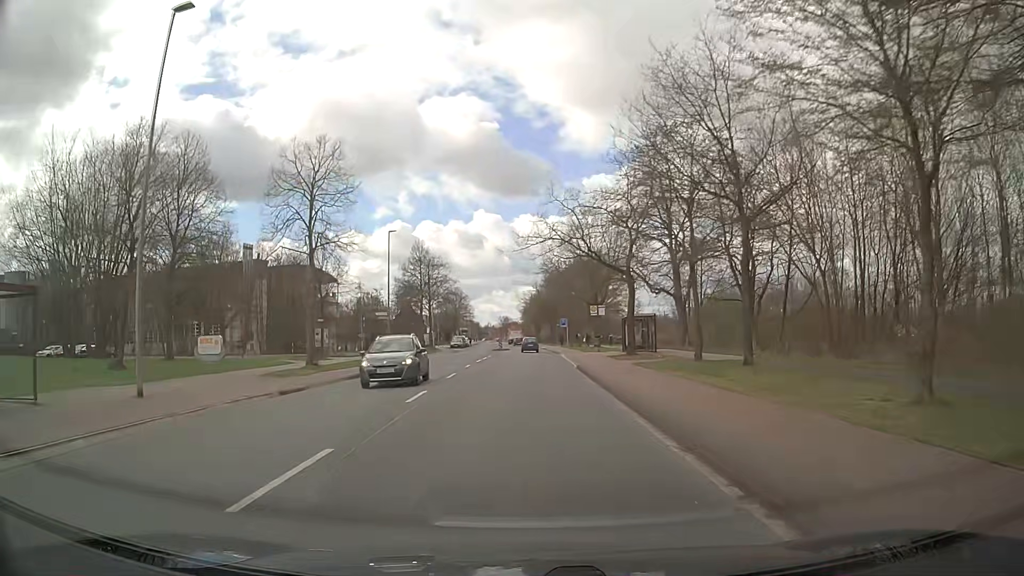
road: tertiary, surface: asphalt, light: Day
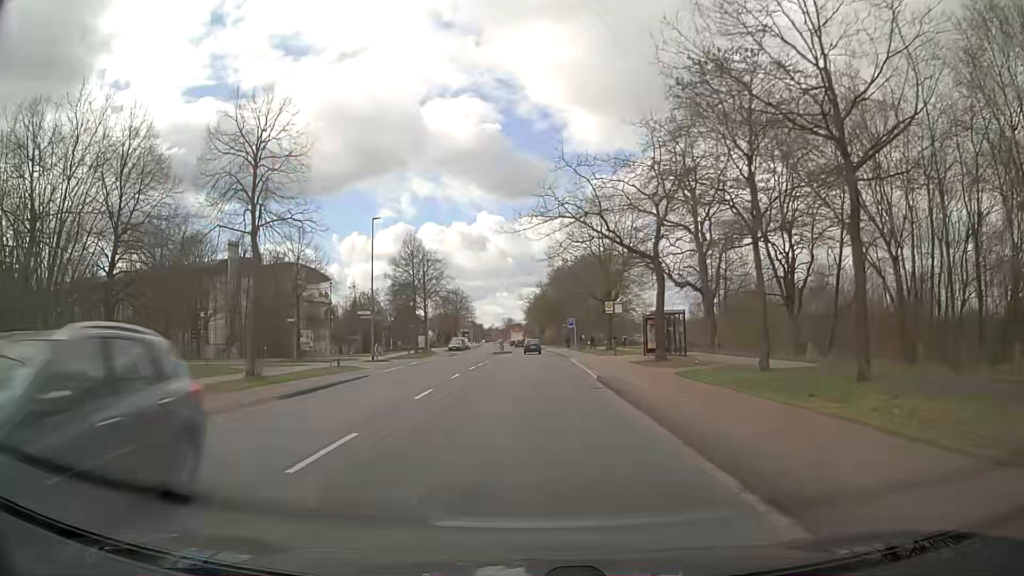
(0.0, +7.4) m; -1°
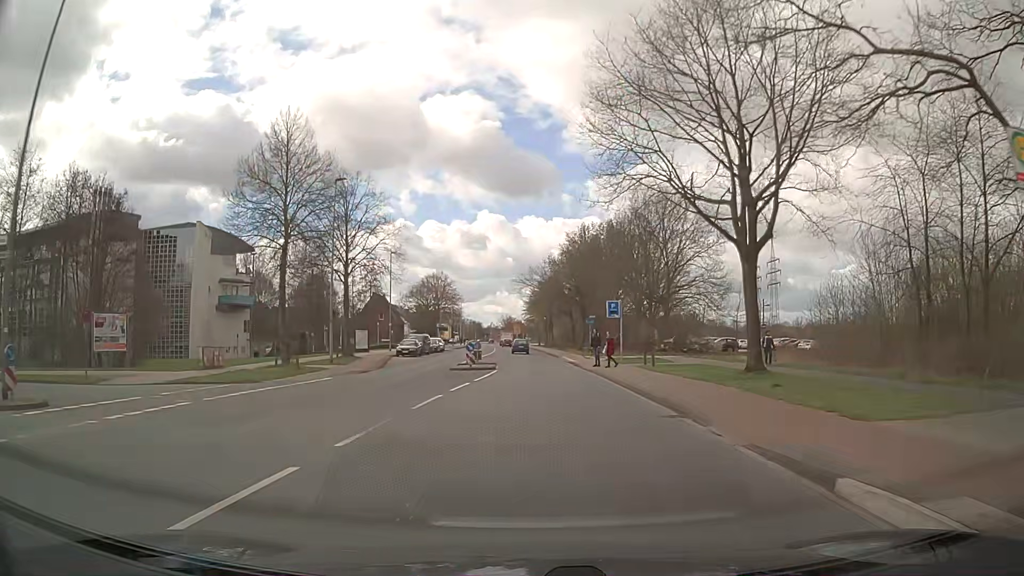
(+0.4, +37.8) m; +1°
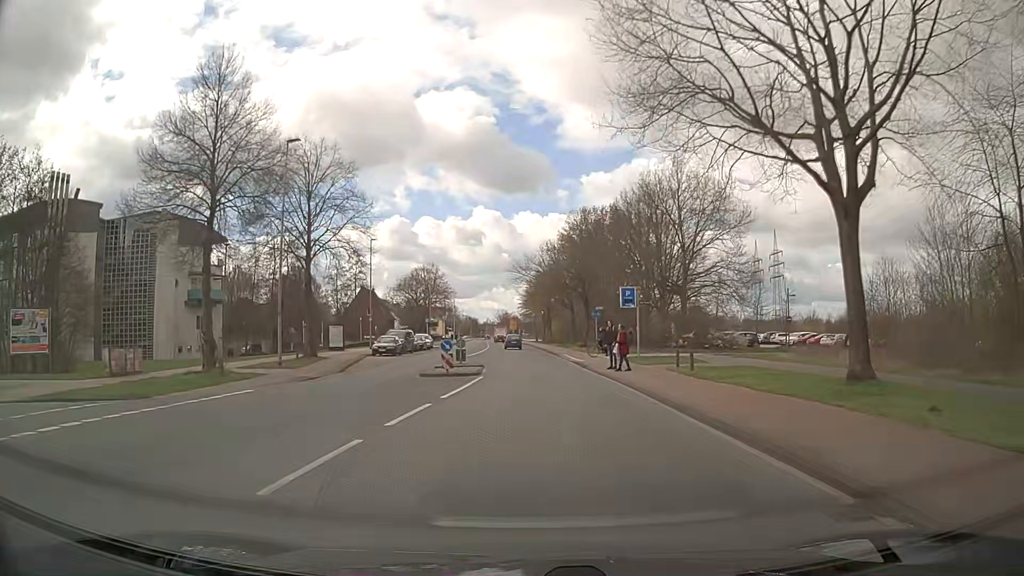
(0.0, +7.5) m; +1°
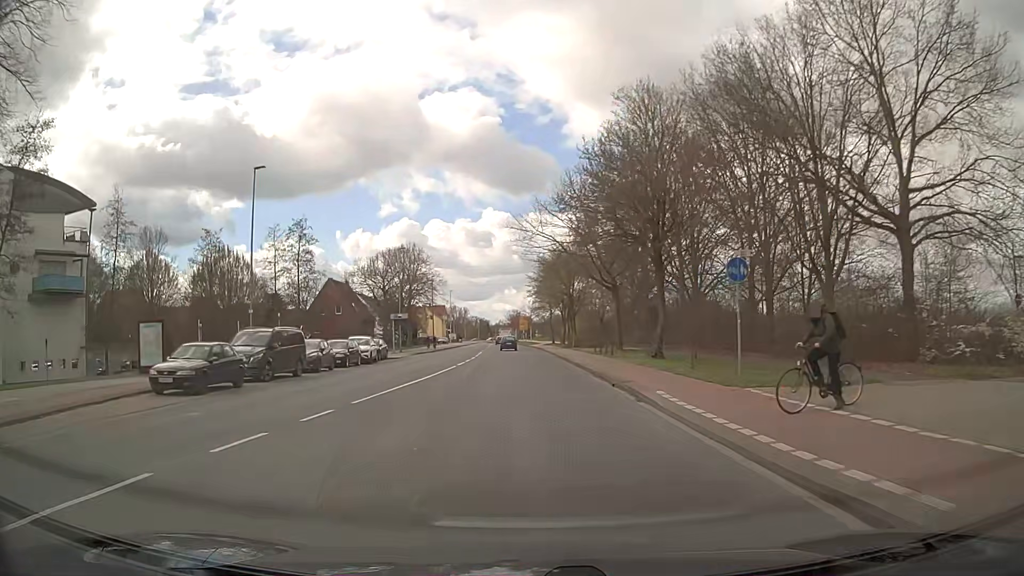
(-0.3, +30.5) m; -2°
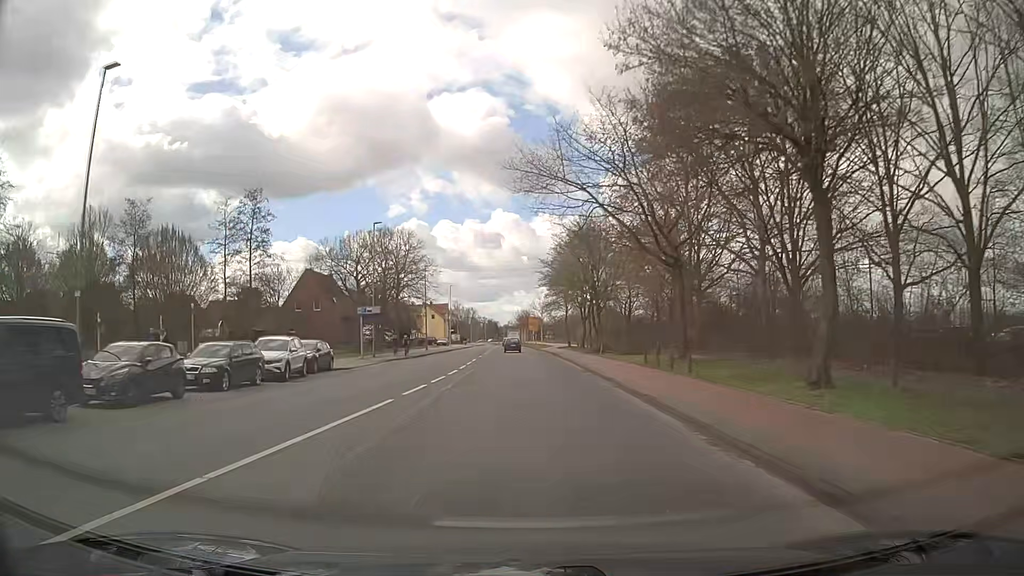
(-0.2, +15.9) m; -1°
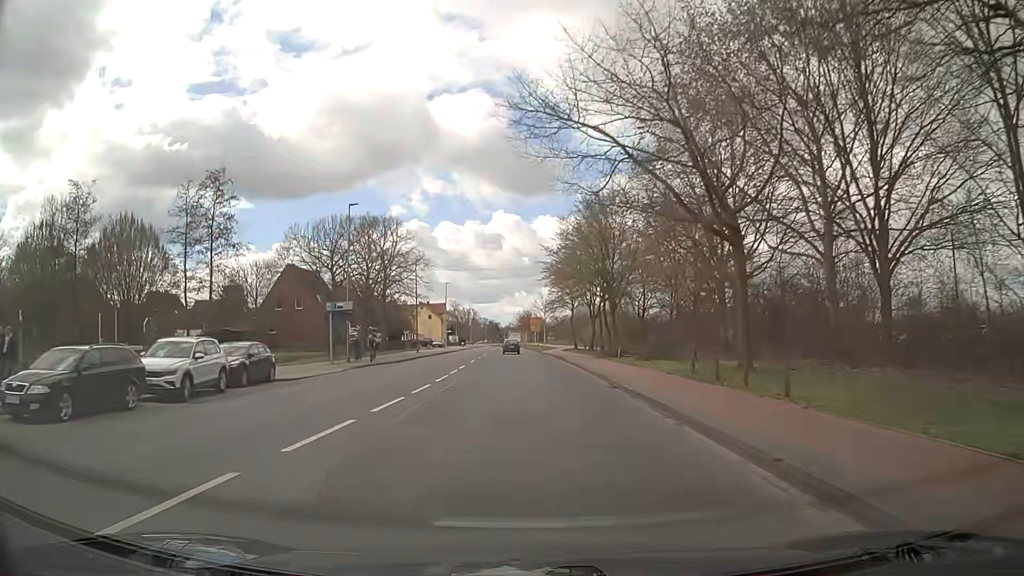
(-0.1, +8.0) m; 0°
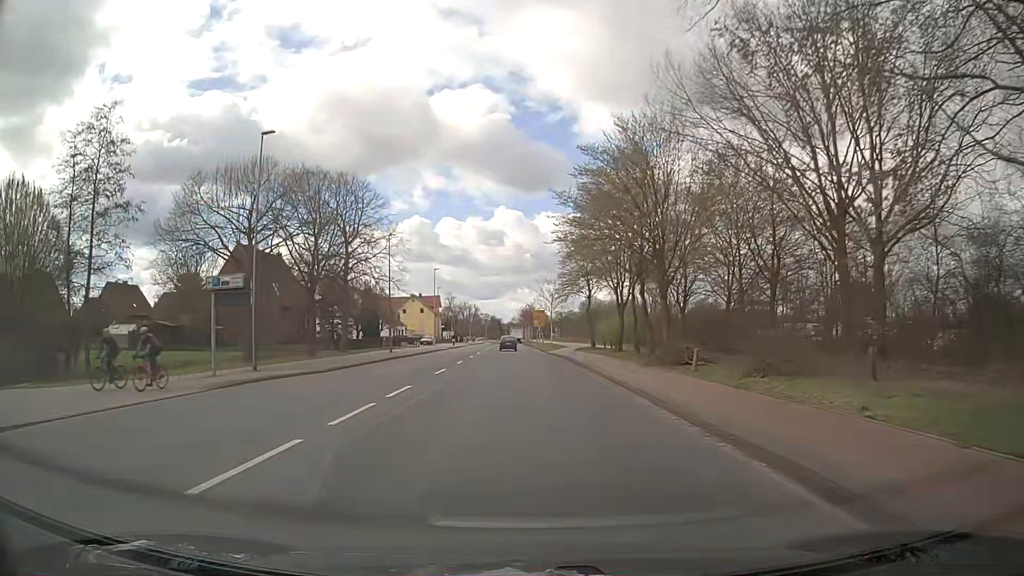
(-0.1, +16.3) m; 0°
(0, +10) (0, +20) (-1, +30) (-1, +40) (-1, +50) (-2, +60) (-2, +70) (-2, +80) (-2, +90) (-3, +100) m
